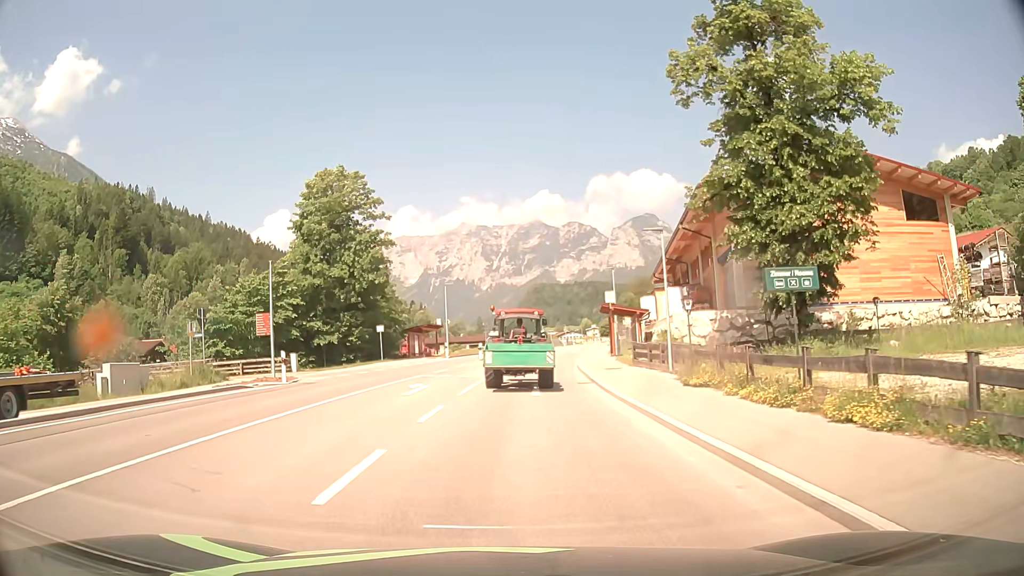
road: primary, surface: asphalt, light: Day
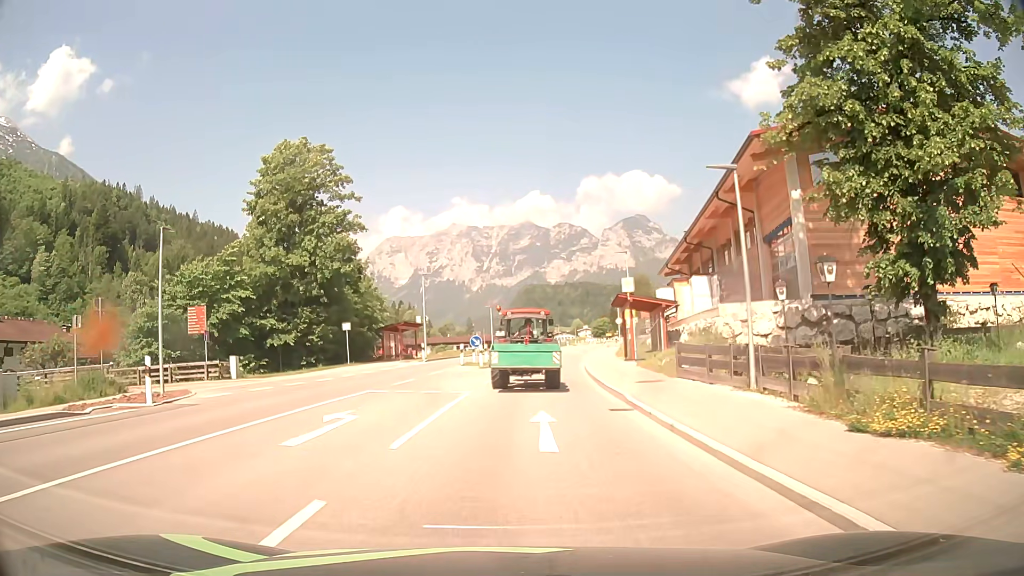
(0.0, +8.9) m; +1°
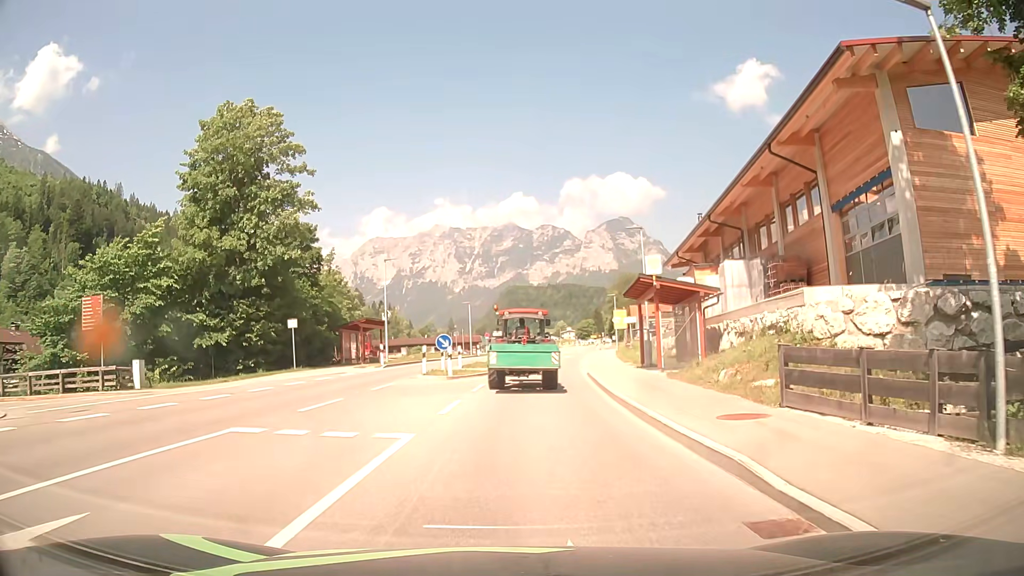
(0.0, +8.8) m; +1°
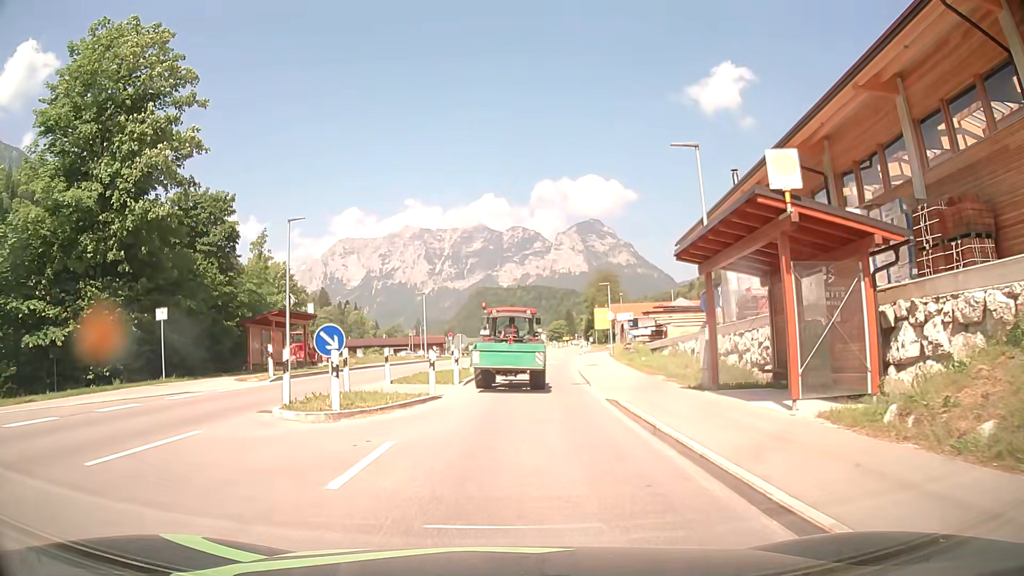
(+0.2, +13.0) m; +2°
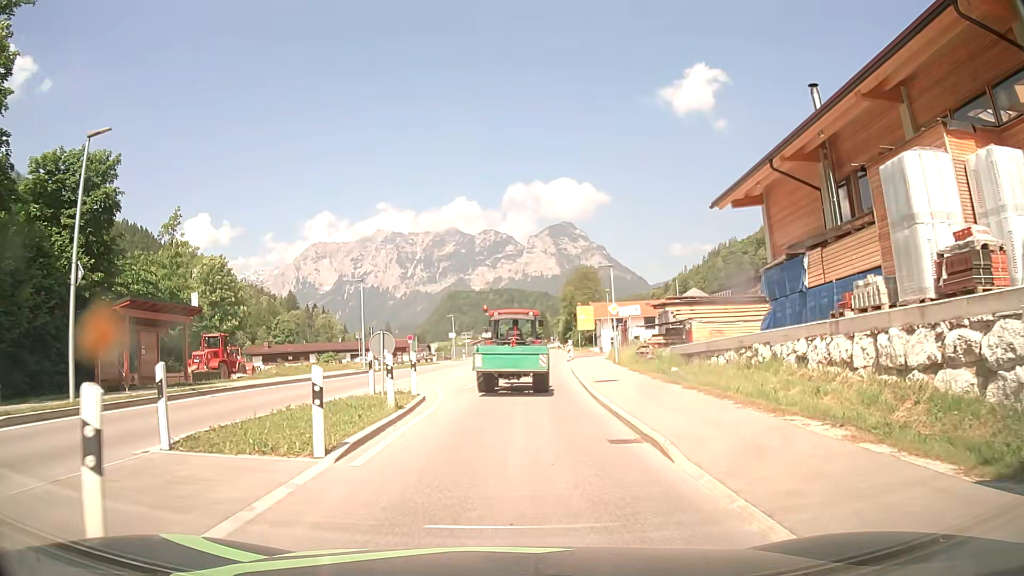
(+0.4, +12.7) m; +3°
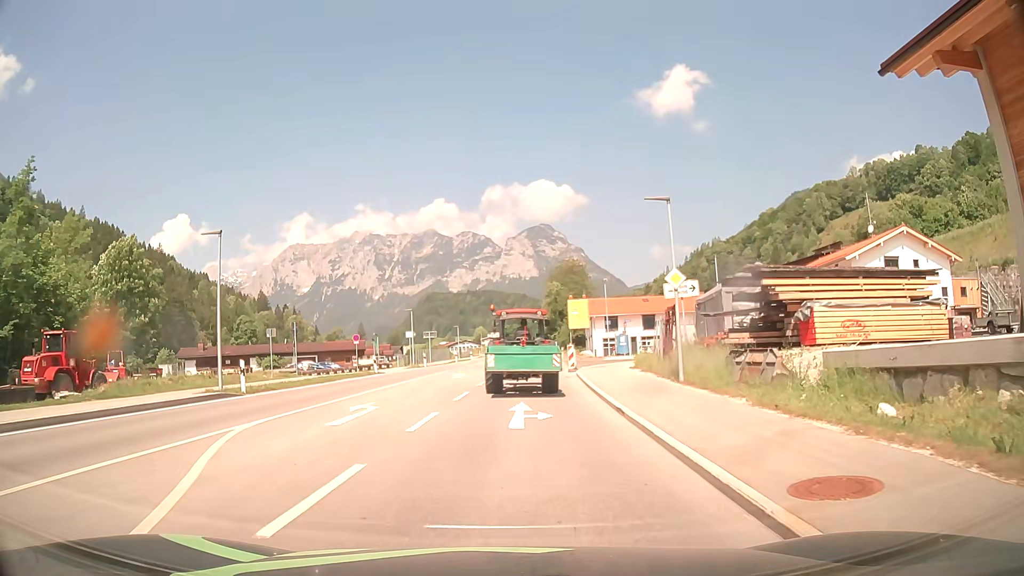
(+0.3, +16.5) m; +2°
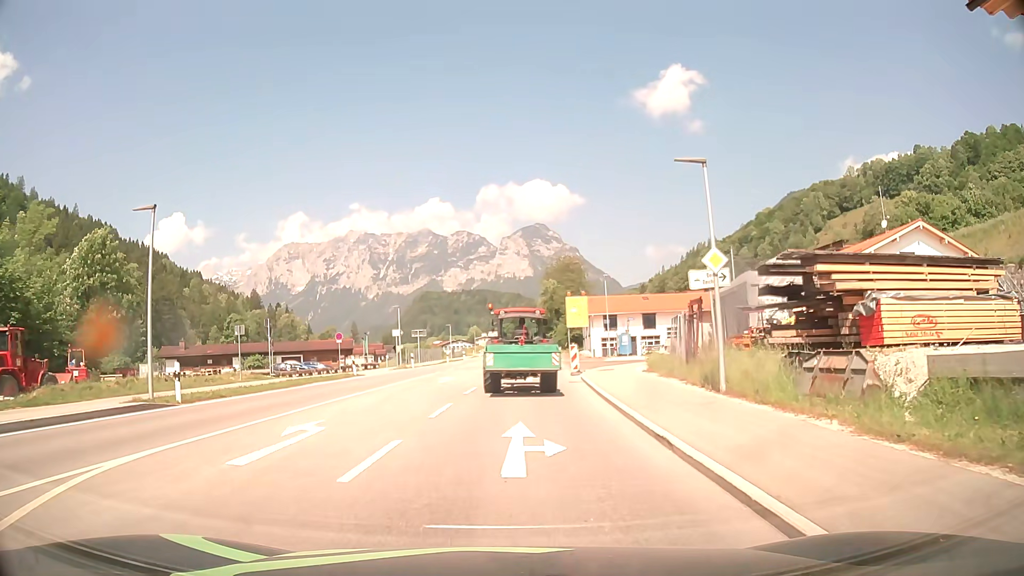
(0.0, +4.1) m; +1°
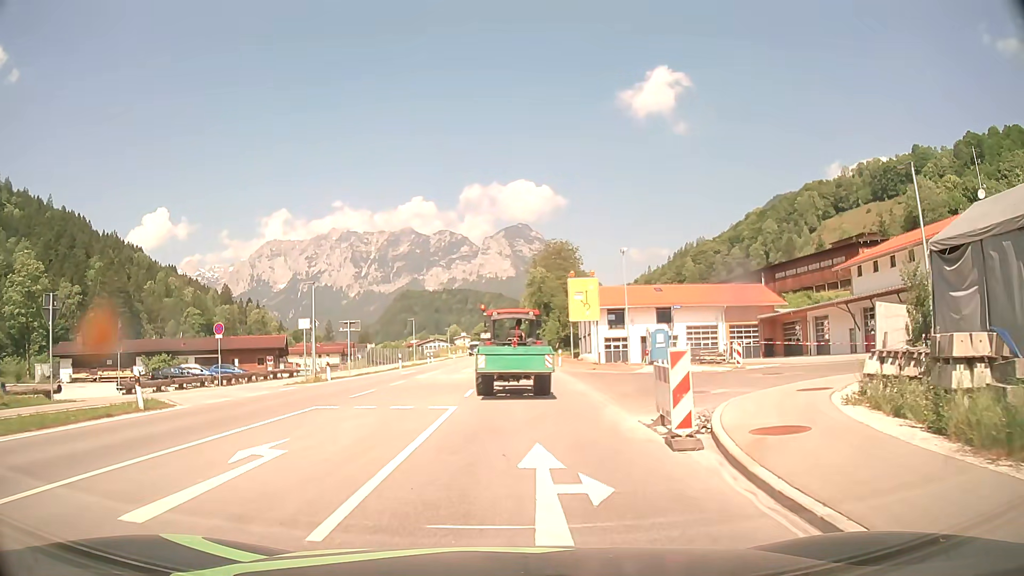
(+0.3, +20.0) m; +1°
(0, +10) (0, +20) (+1, +30) (+1, +40) (+1, +50) (+1, +60) (+1, +70) (+1, +80) (+1, +90) (+1, +100) m
